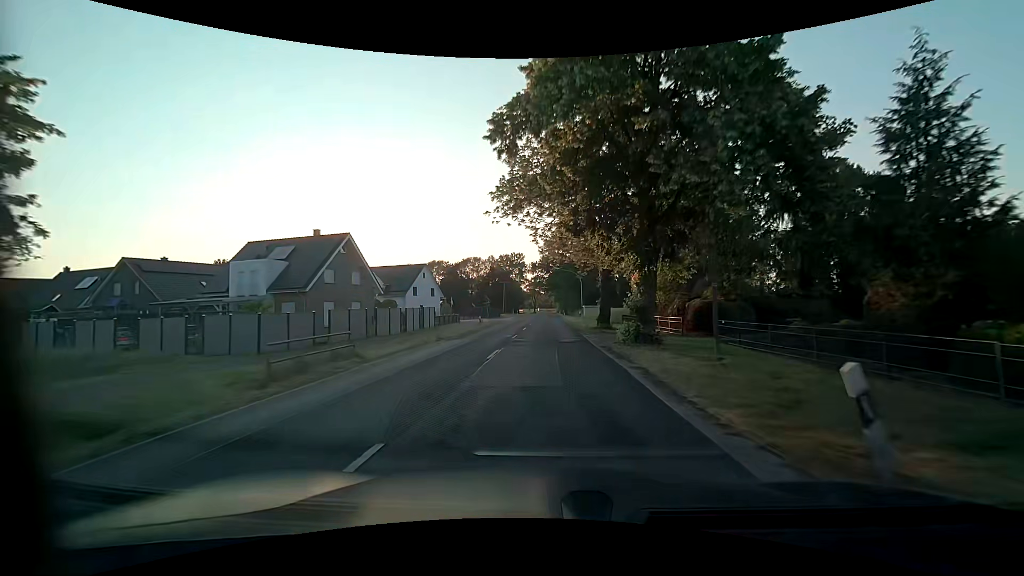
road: secondary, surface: asphalt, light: Day
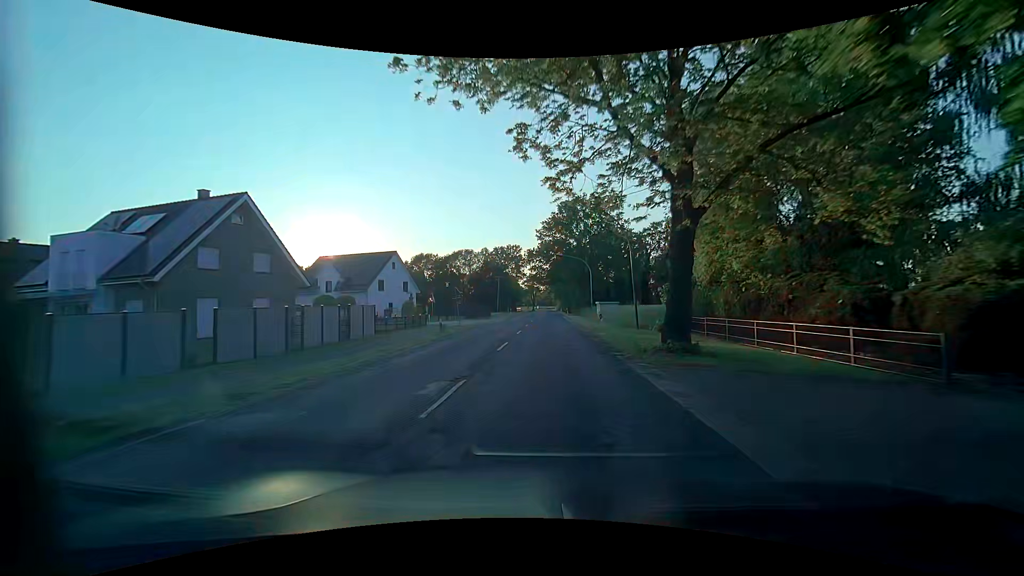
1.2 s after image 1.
(+0.2, +16.4) m; +1°
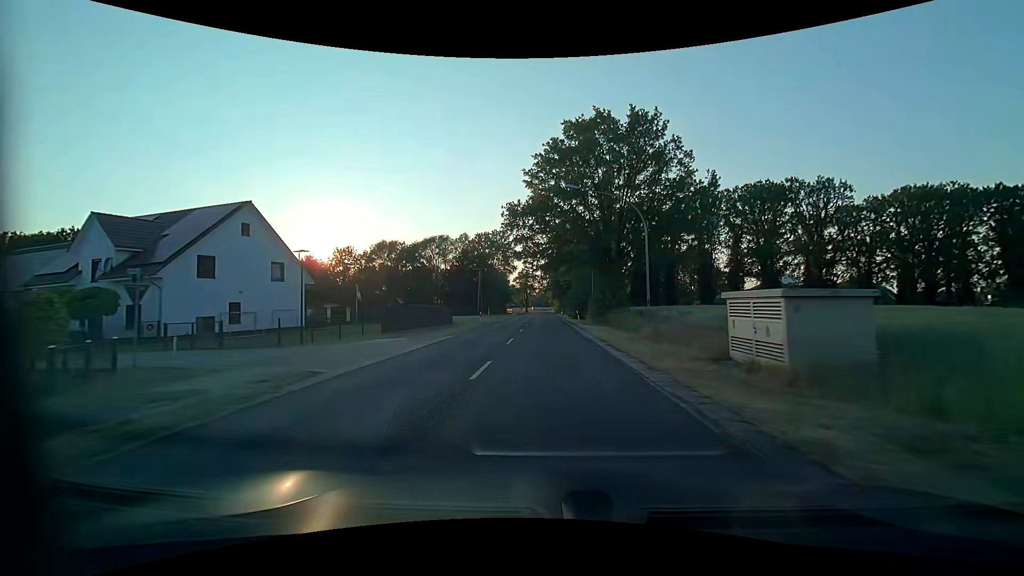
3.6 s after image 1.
(-0.2, +32.8) m; 0°
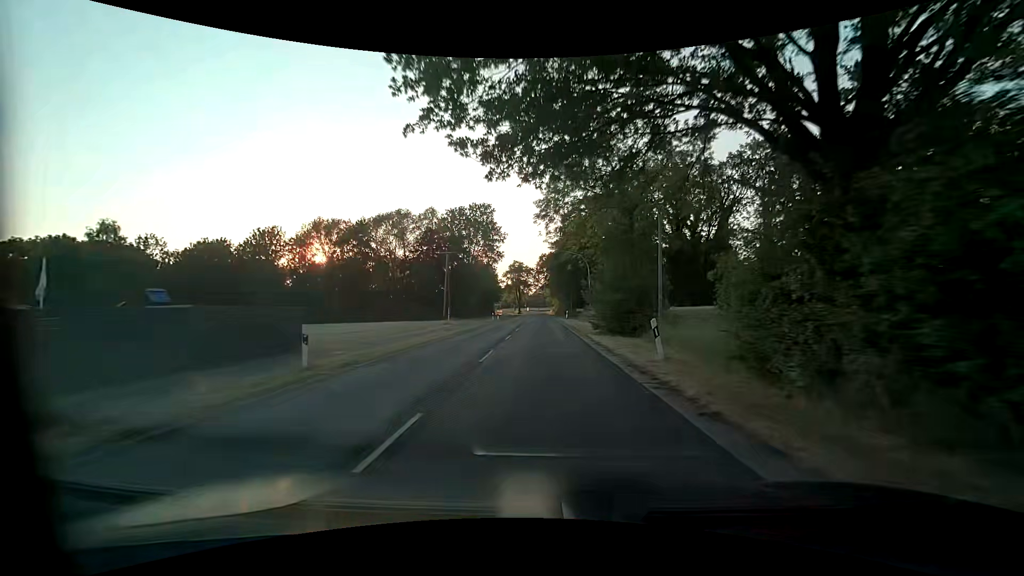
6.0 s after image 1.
(0.0, +32.9) m; 0°
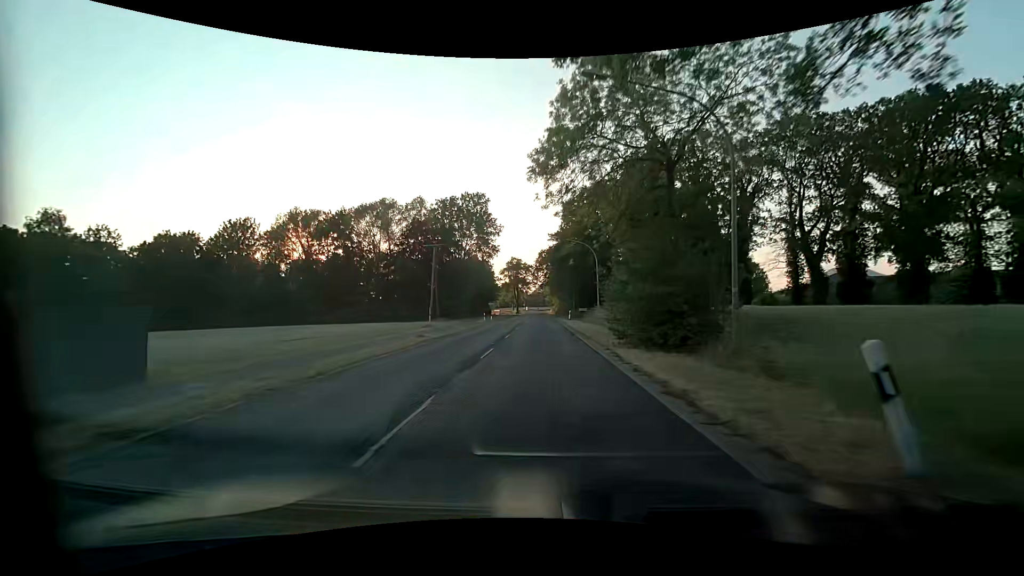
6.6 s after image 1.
(0.0, +8.2) m; 0°
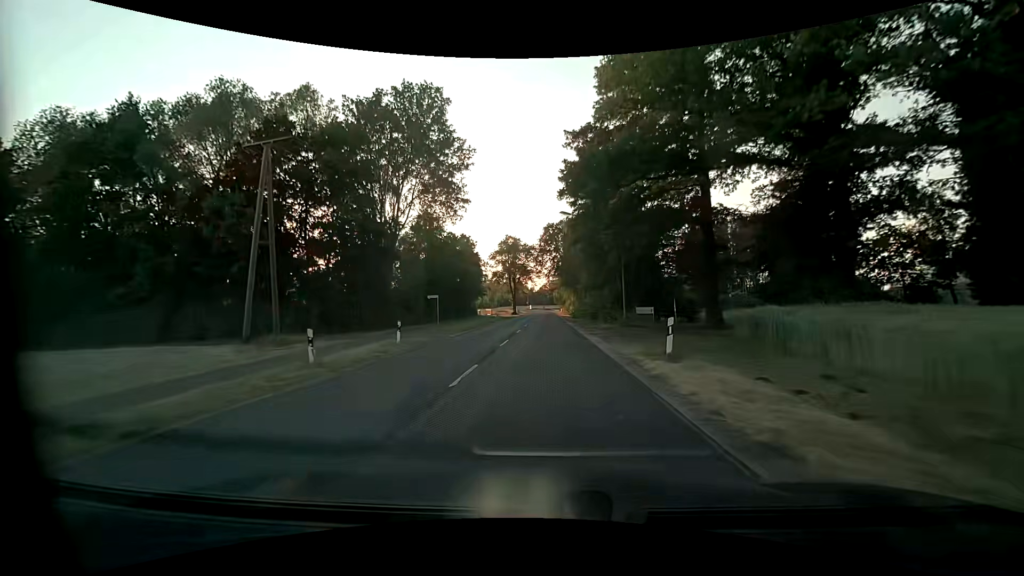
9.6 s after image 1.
(-0.5, +41.2) m; -1°
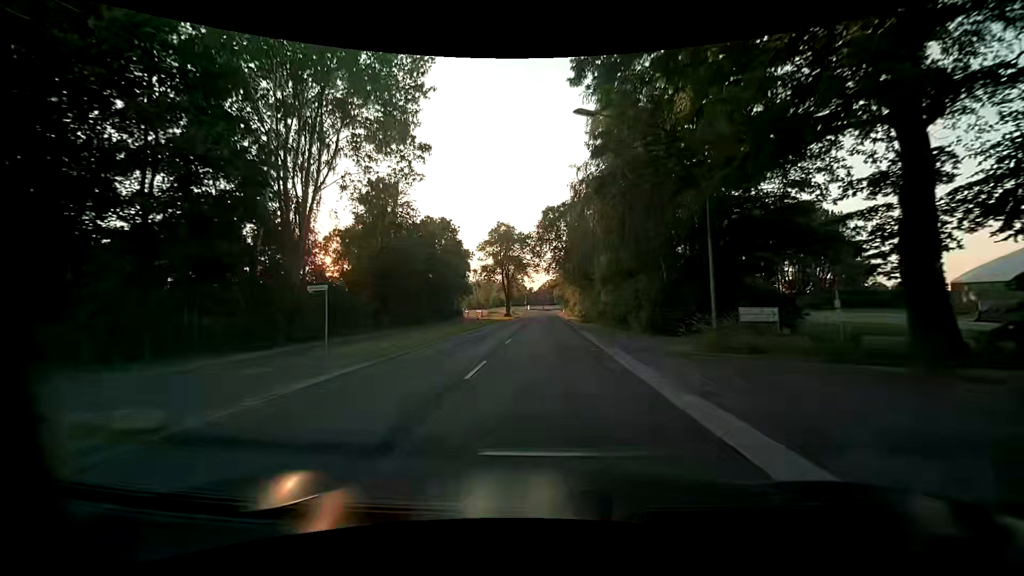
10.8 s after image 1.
(-0.1, +16.6) m; 0°
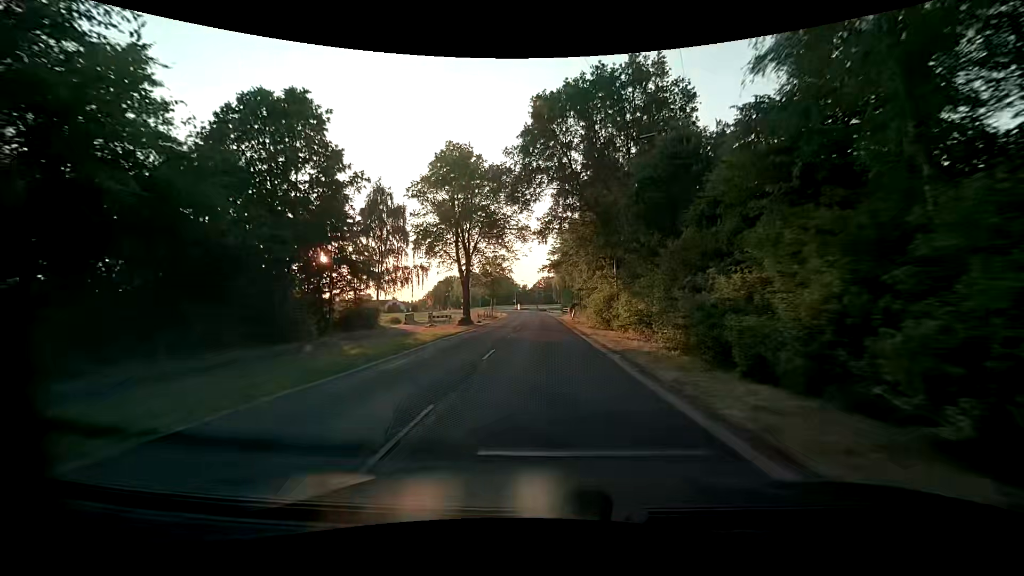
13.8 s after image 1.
(0.0, +41.3) m; 0°
(0, +10) (0, +20) (0, +30) (0, +40) (0, +50) (0, +60) (0, +70) (0, +80) (-1, +90) (-2, +100) m
